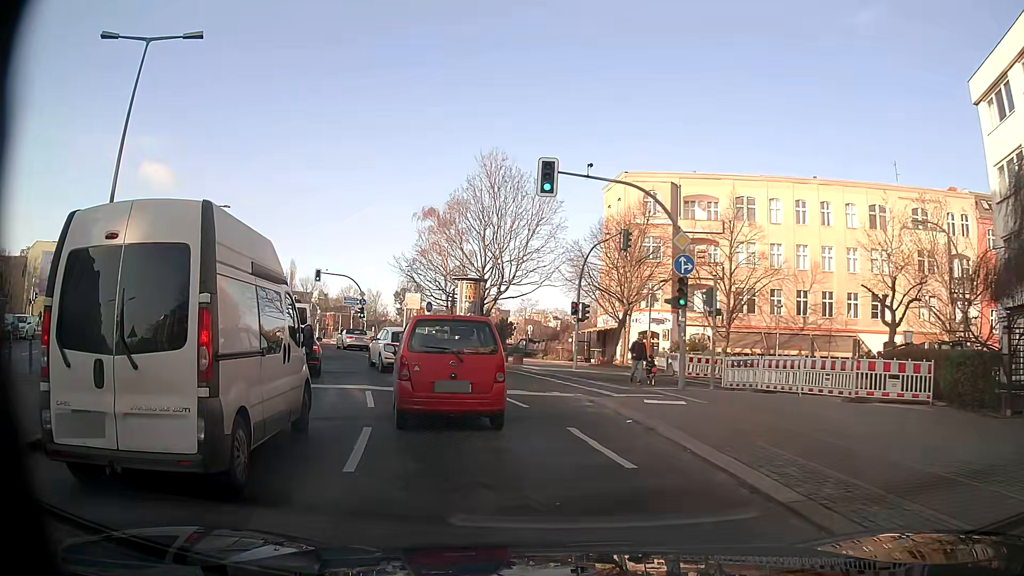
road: secondary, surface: asphalt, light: Day
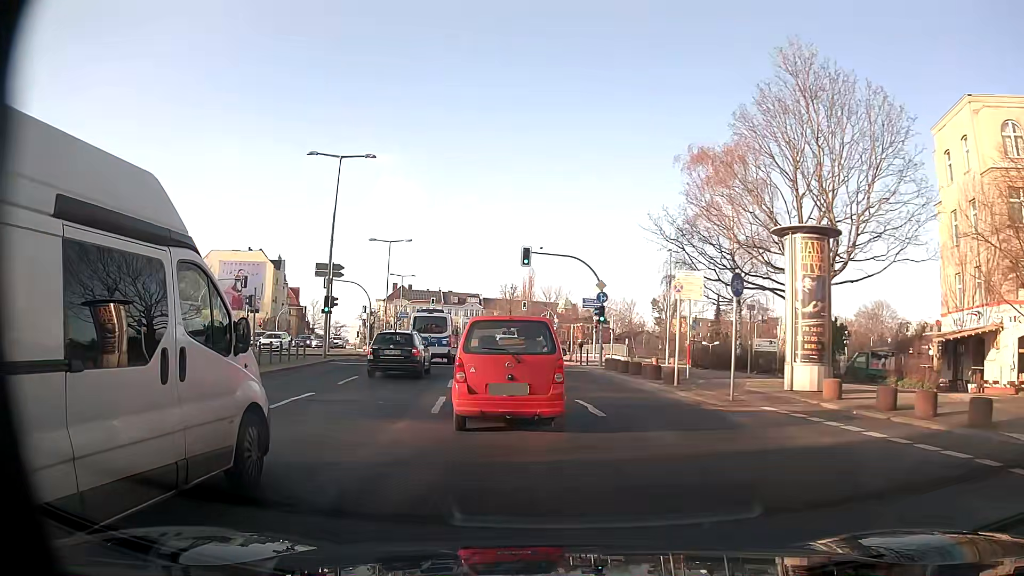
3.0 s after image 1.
(-4.5, +21.1) m; -24°
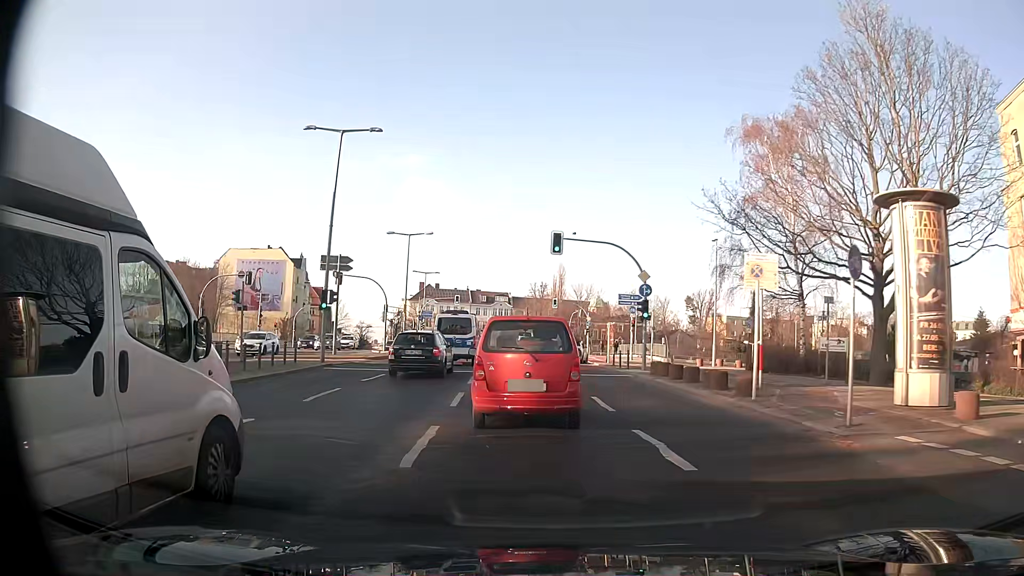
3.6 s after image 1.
(0.0, +5.0) m; -1°
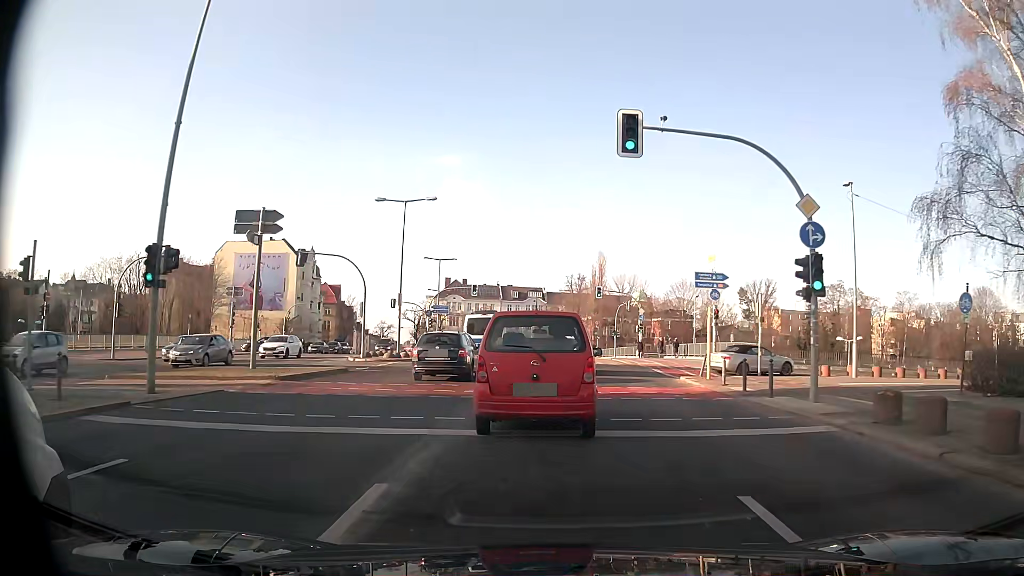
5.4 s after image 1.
(-0.7, +16.2) m; -4°
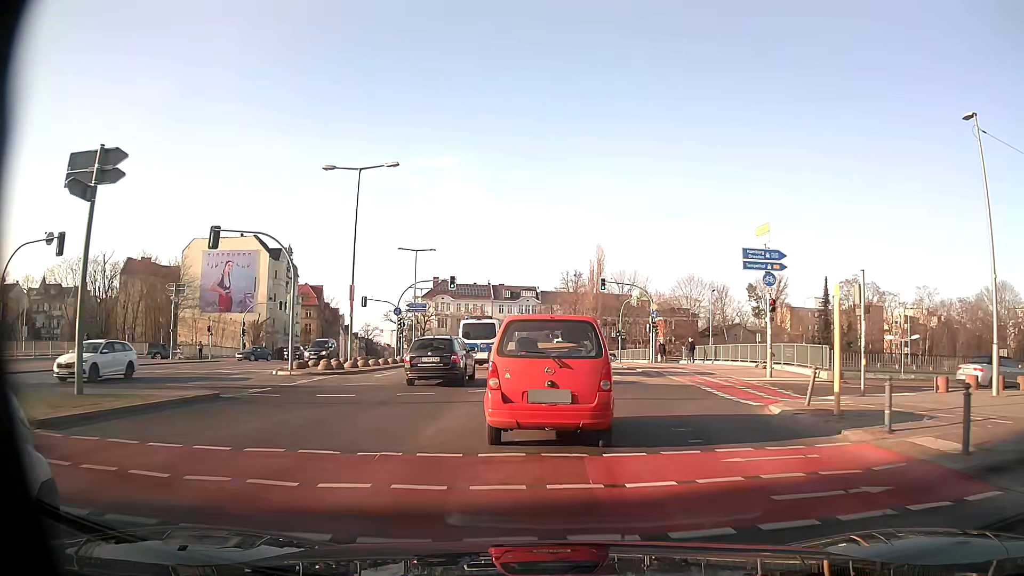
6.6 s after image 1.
(+0.1, +10.3) m; +1°
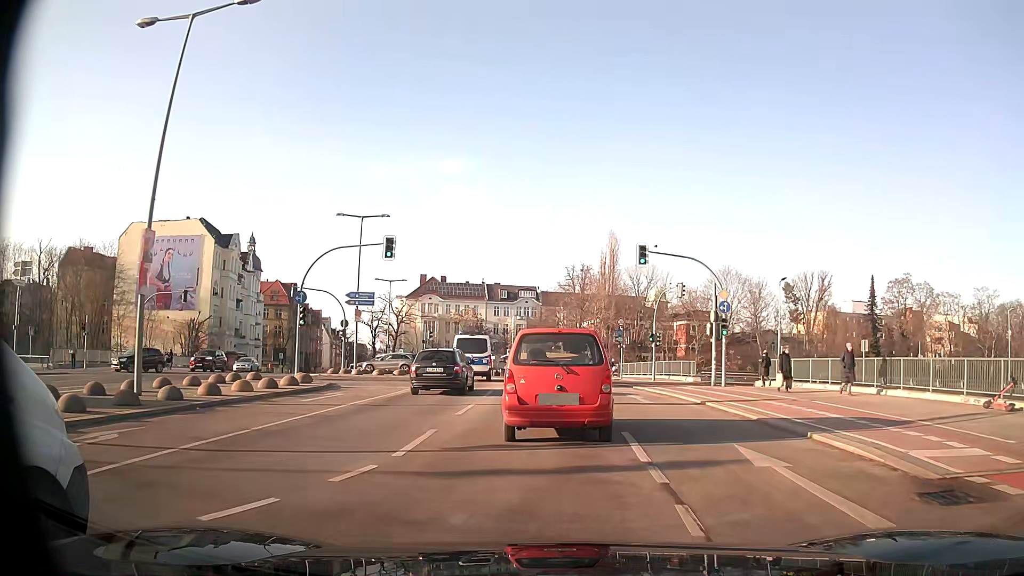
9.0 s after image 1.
(-0.1, +20.2) m; -1°
(0, +10) (0, +20) (0, +30) (-1, +40) (-2, +50) (-4, +60) (-6, +69) (-9, +79) (-12, +89) (-16, +98) m
